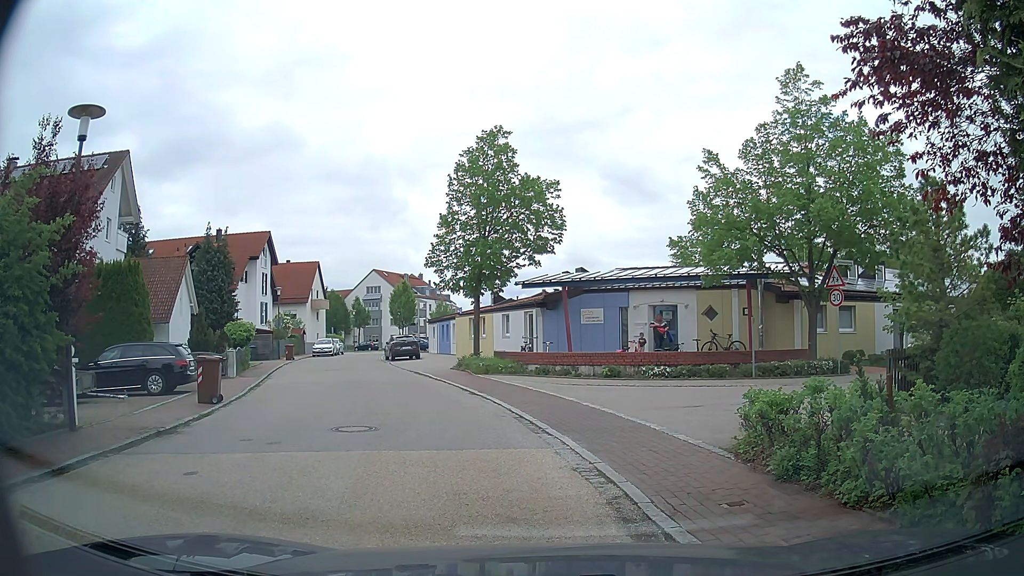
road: residential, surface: asphalt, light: Day
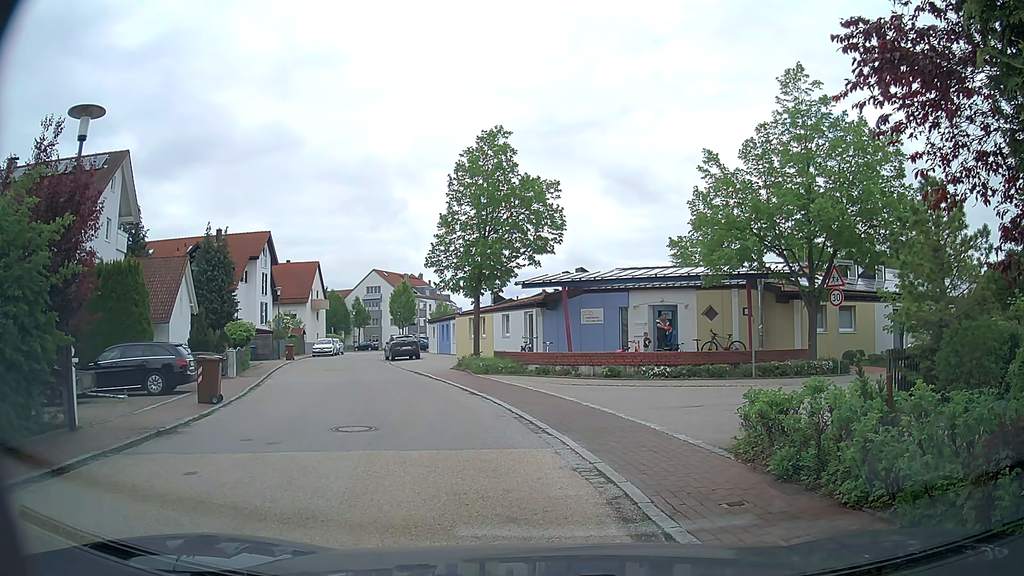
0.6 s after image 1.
(0.0, 0.0) m; 0°
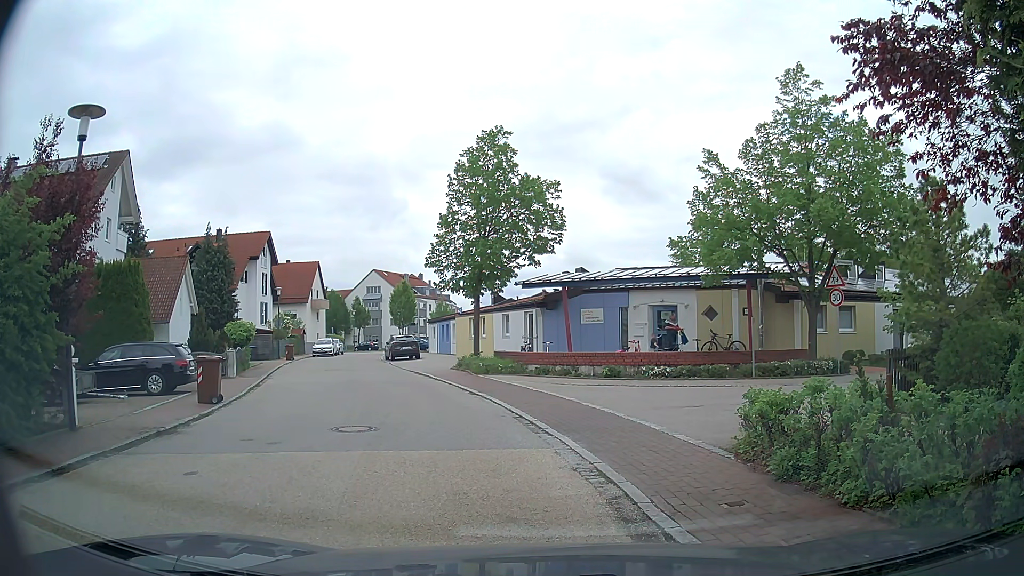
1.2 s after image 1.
(0.0, 0.0) m; 0°
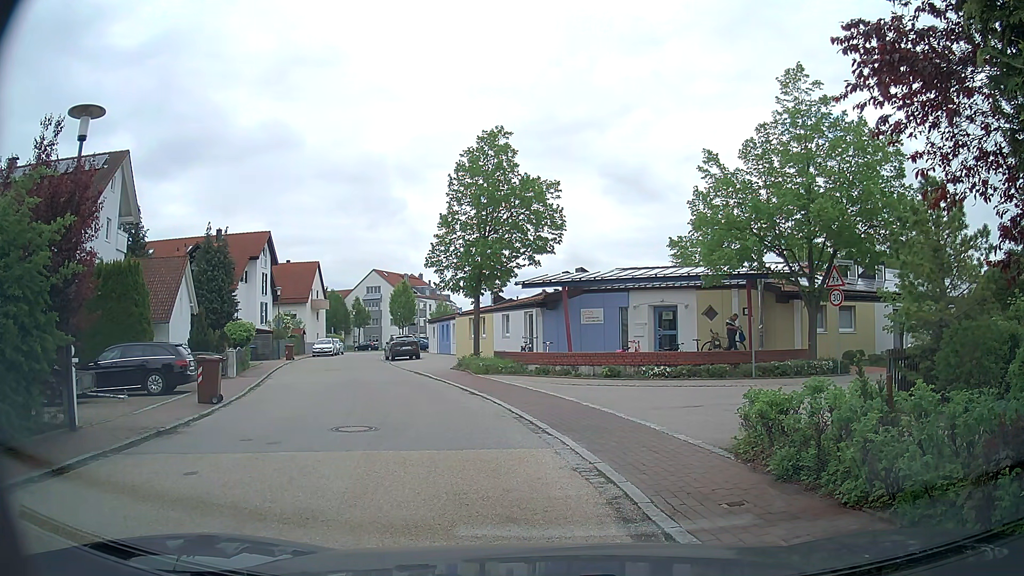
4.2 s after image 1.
(0.0, 0.0) m; 0°
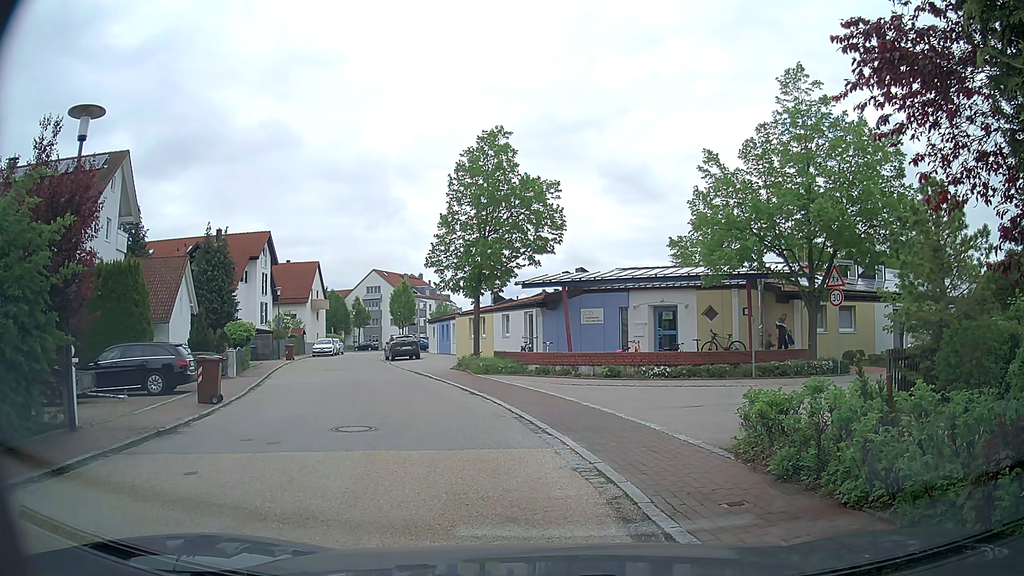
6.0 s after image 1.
(0.0, 0.0) m; 0°
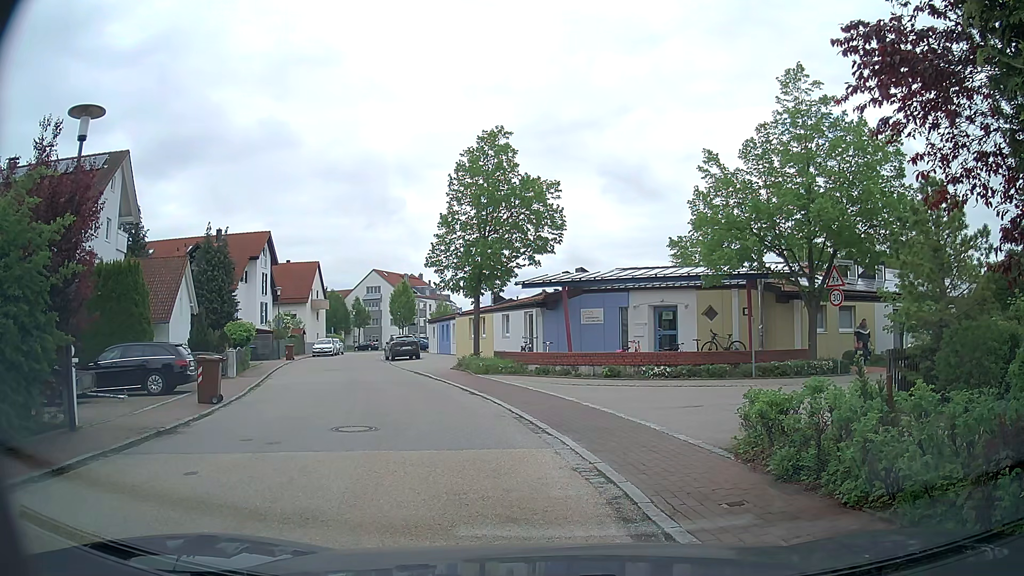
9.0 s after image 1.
(0.0, 0.0) m; 0°
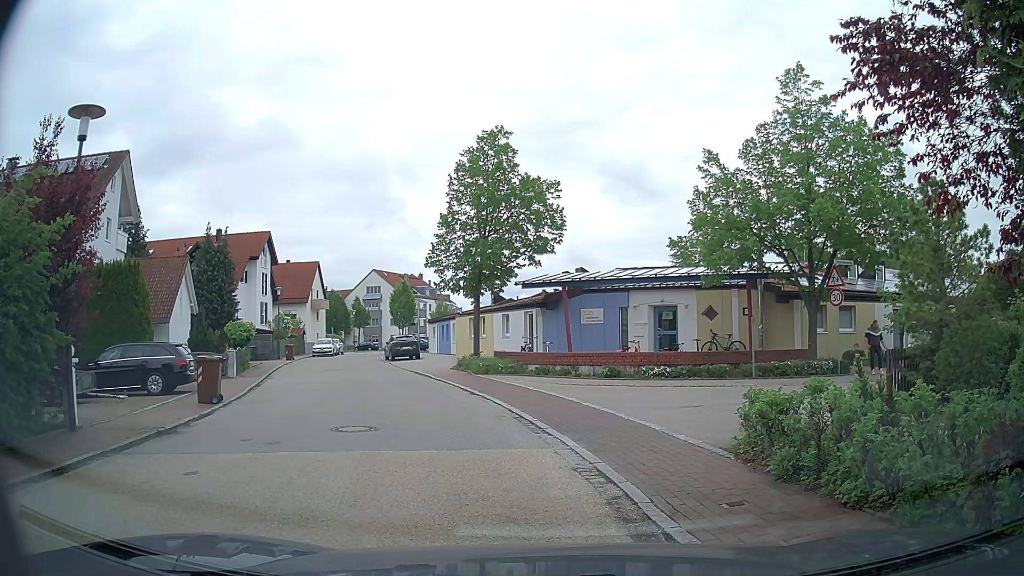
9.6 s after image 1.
(0.0, 0.0) m; 0°
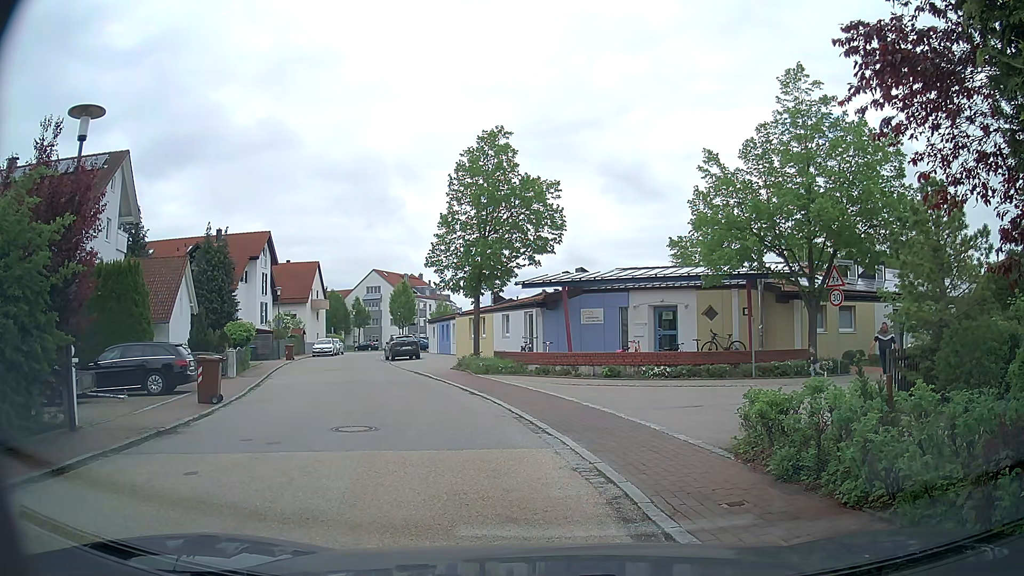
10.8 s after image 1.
(0.0, 0.0) m; 0°
